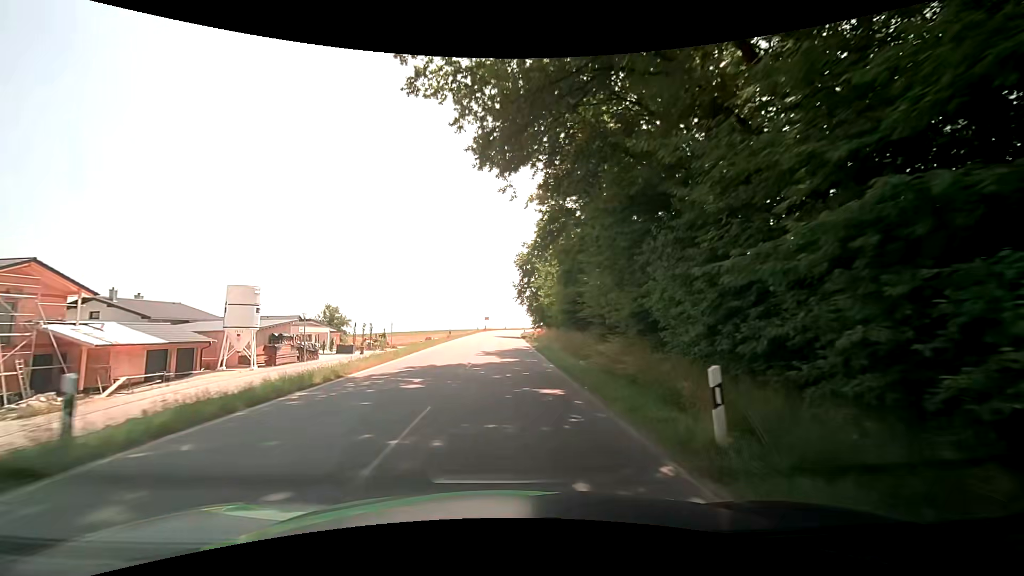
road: tertiary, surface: asphalt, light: Day
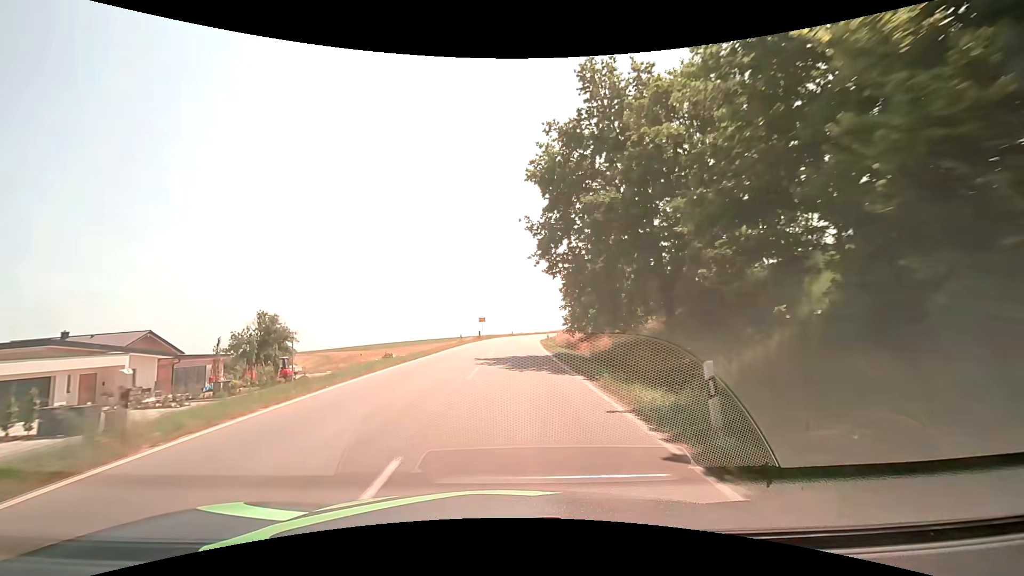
(-0.2, +39.2) m; 0°
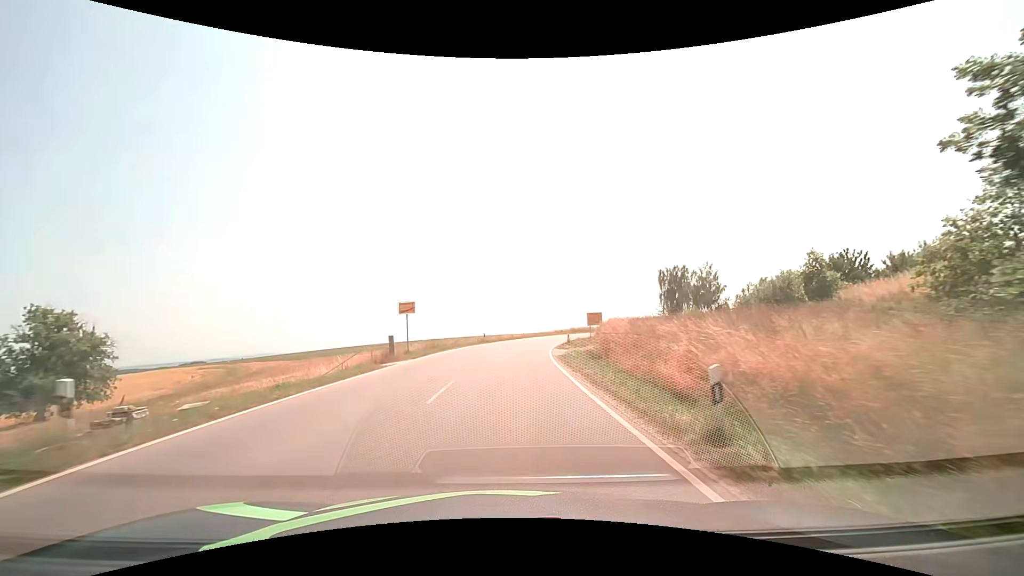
(+0.4, +39.8) m; +2°
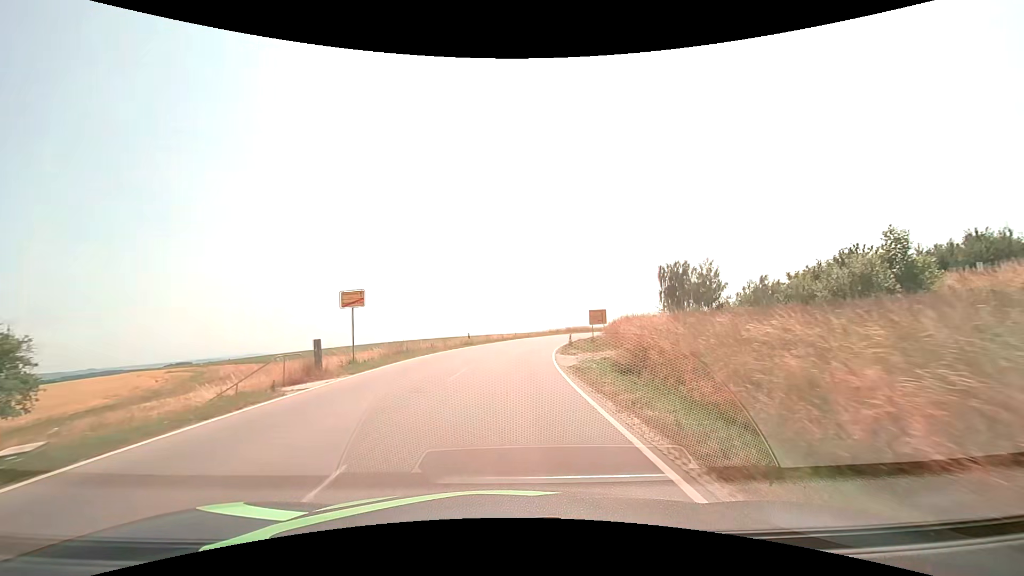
(+0.1, +8.0) m; +2°
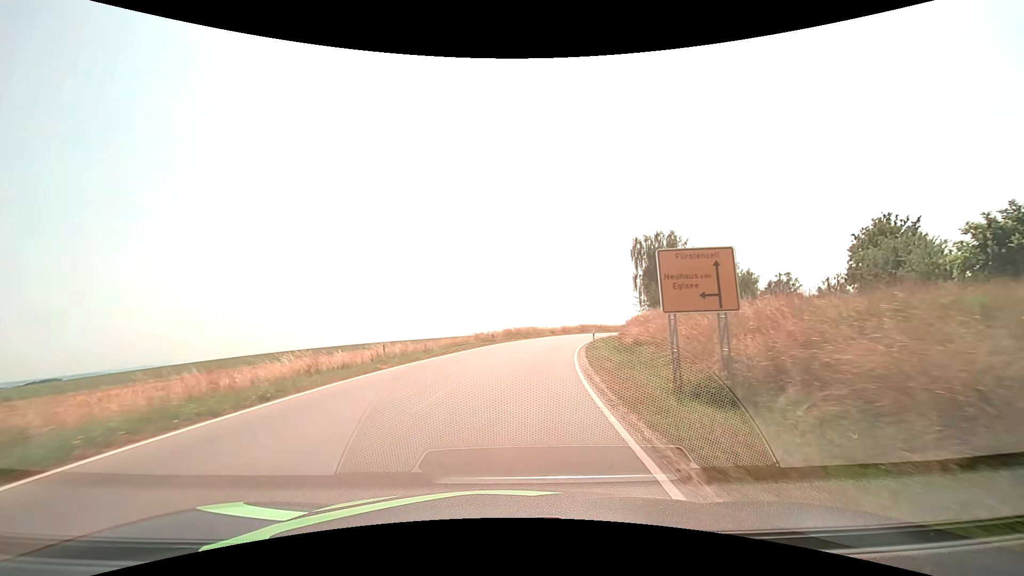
(+2.4, +40.3) m; +8°
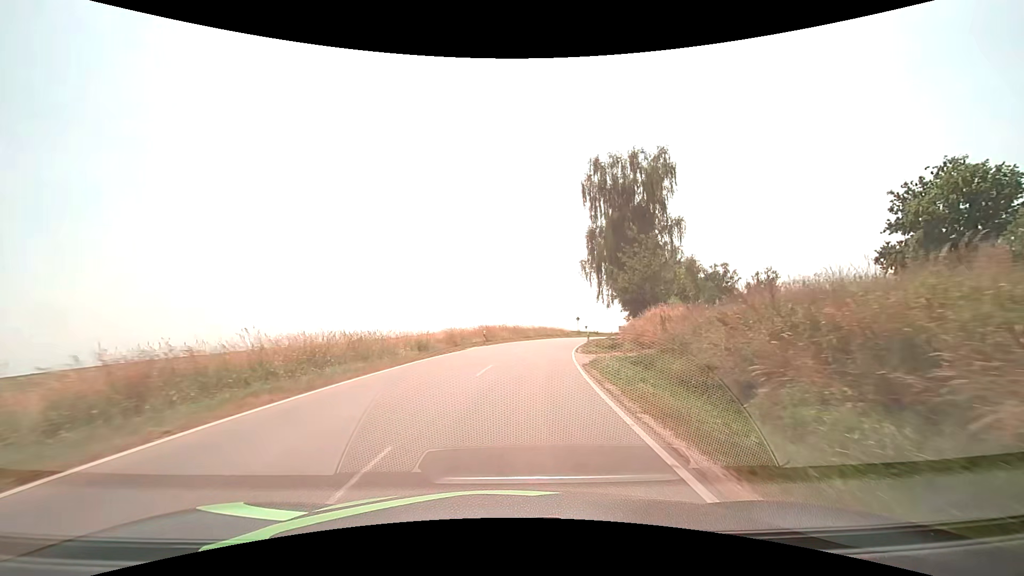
(+4.5, +41.2) m; +12°
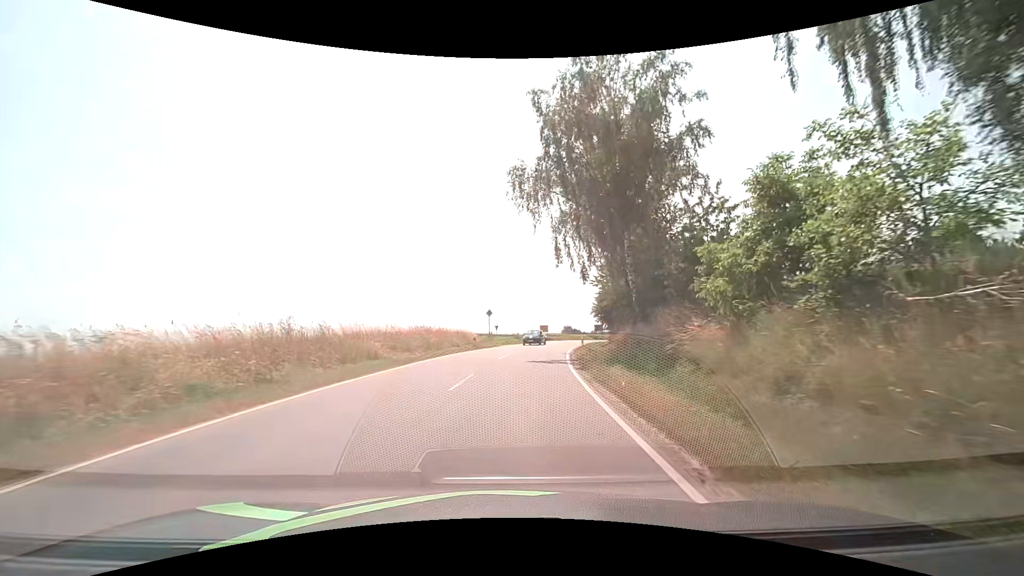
(+3.6, +37.9) m; +11°
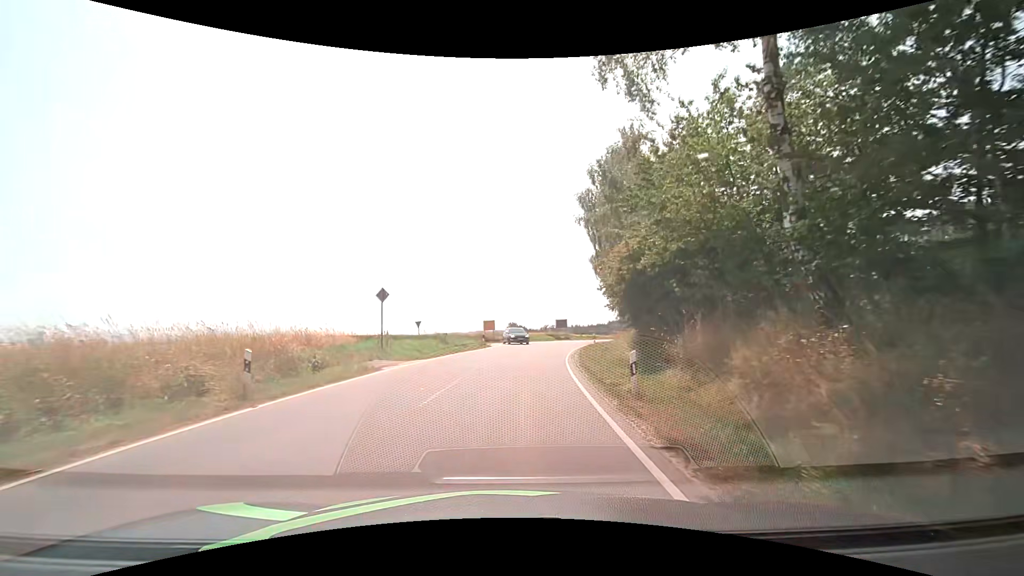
(+1.6, +25.5) m; +7°
(0, +10) (+1, +20) (+2, +30) (+4, +40) (+6, +50) (+1, +58) (-7, +63) (-17, +66) (-26, +71) (-34, +76) m
